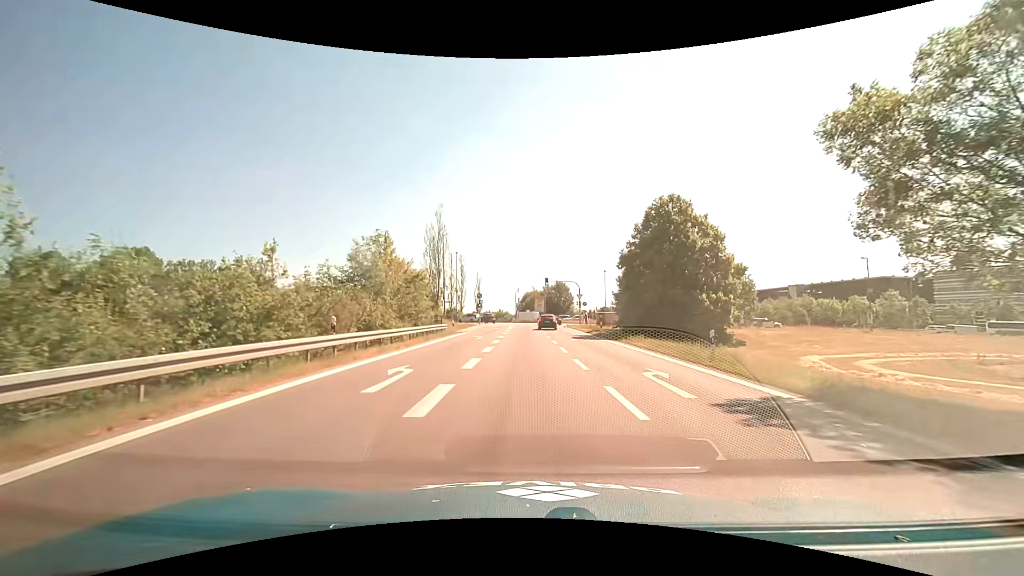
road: motorway_link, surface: asphalt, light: Day
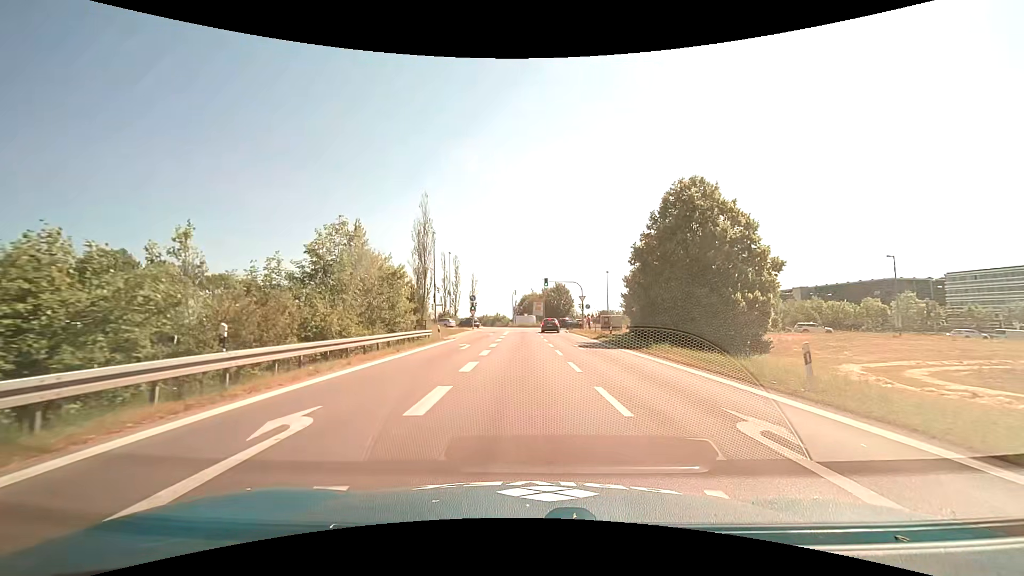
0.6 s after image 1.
(0.0, +5.5) m; +1°
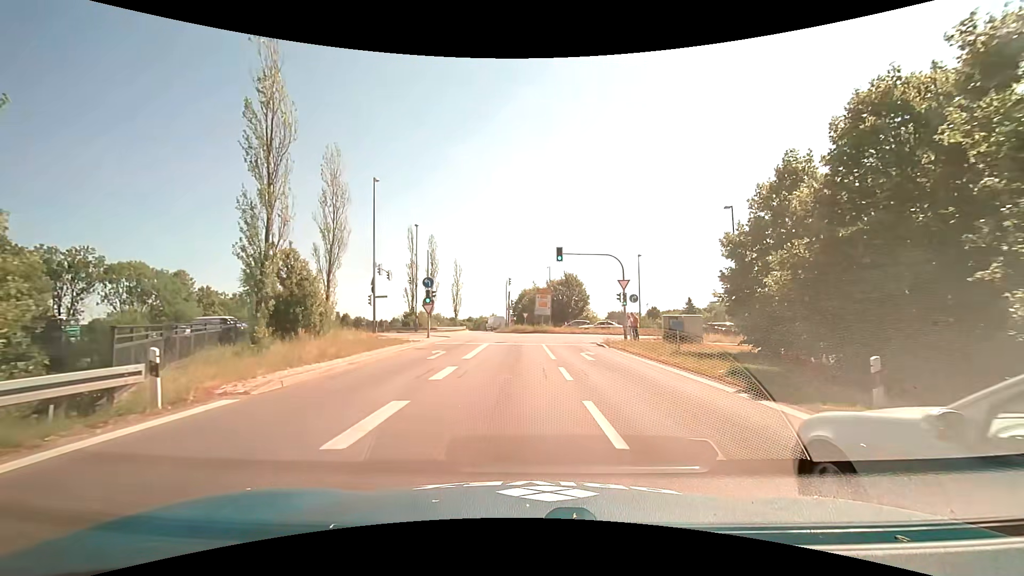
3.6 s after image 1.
(0.0, +25.8) m; -1°
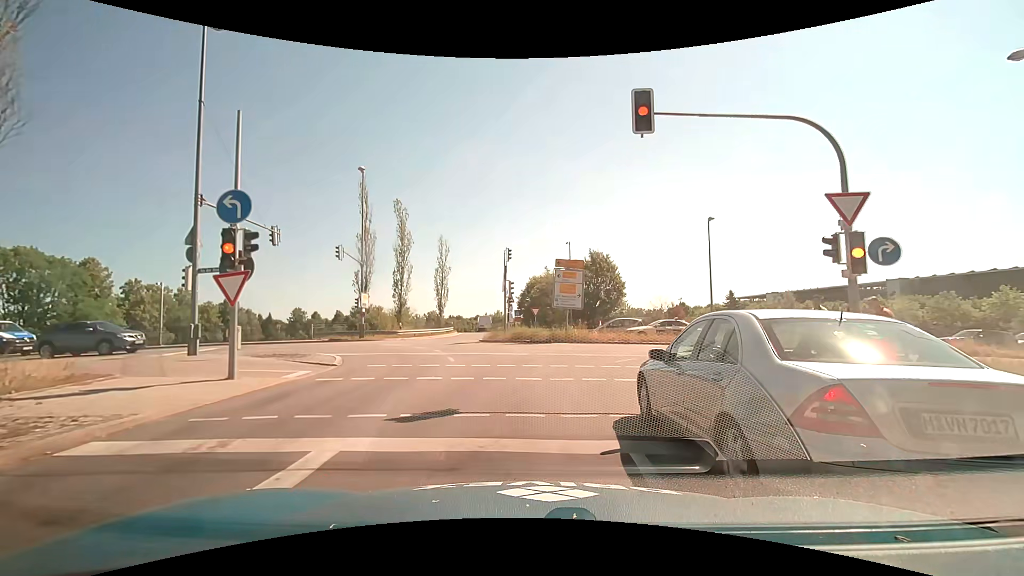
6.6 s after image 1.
(-0.1, +21.8) m; -1°
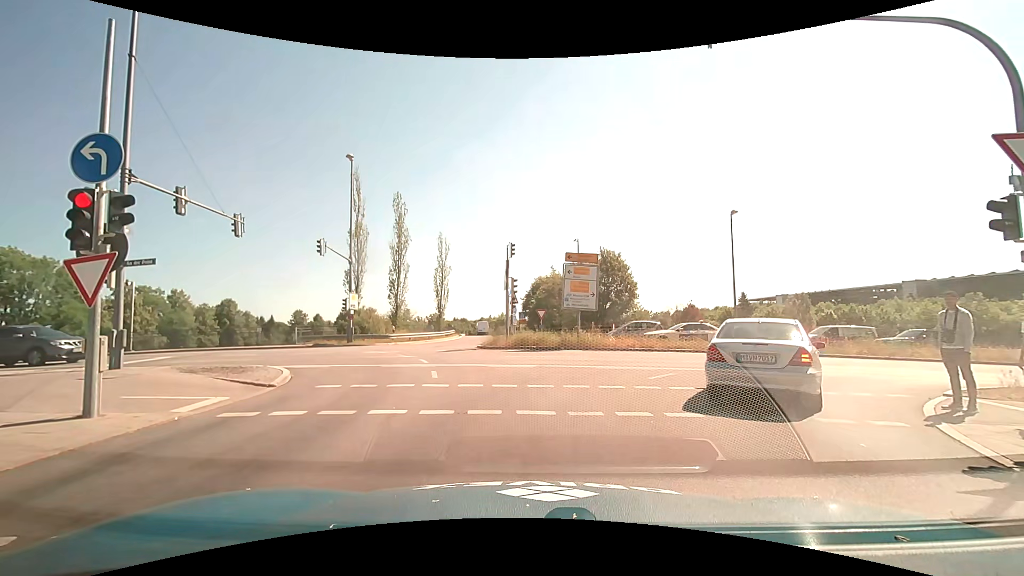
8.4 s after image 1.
(0.0, +3.2) m; -1°
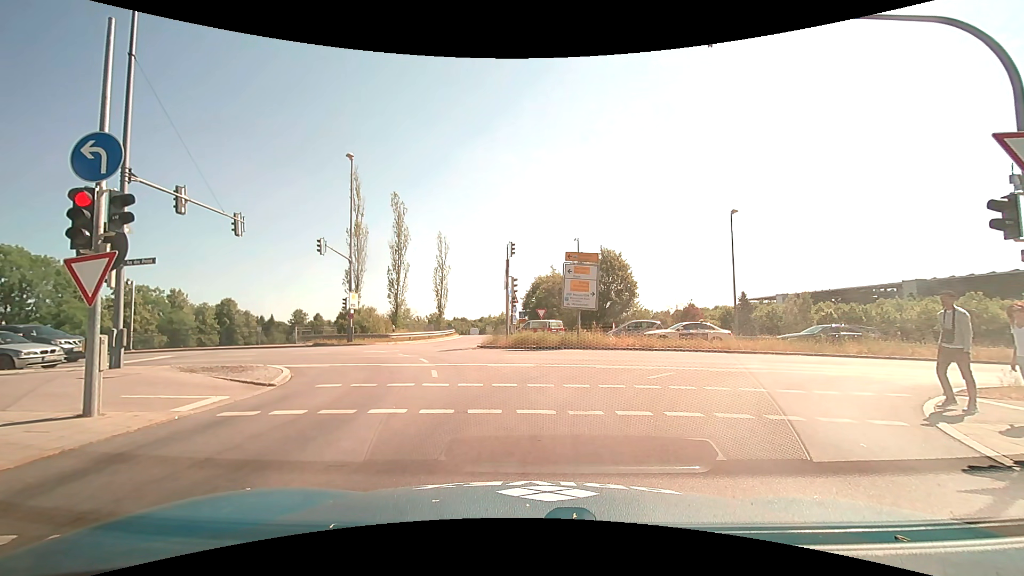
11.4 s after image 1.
(0.0, +0.1) m; 0°
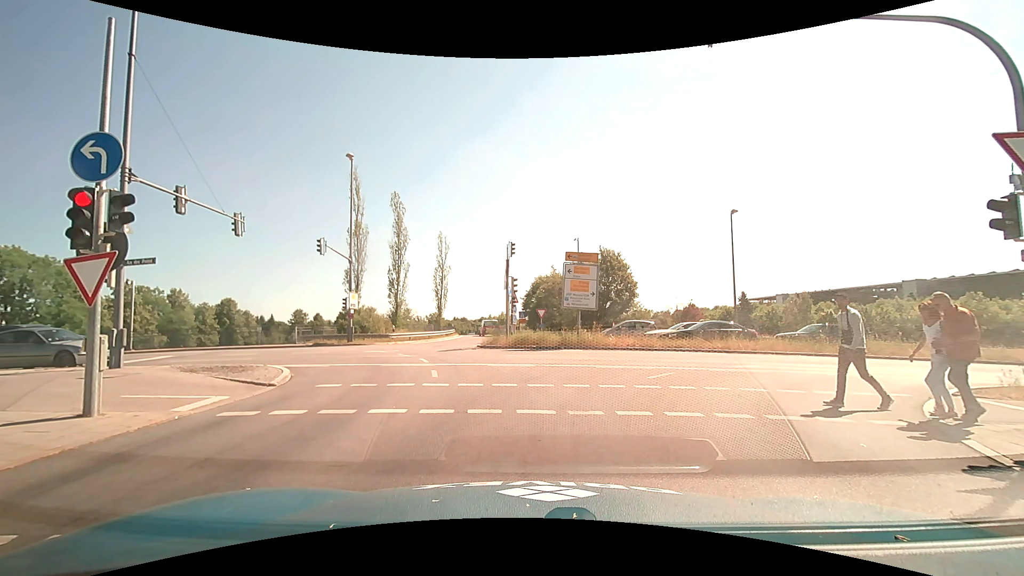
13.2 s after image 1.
(0.0, 0.0) m; 0°
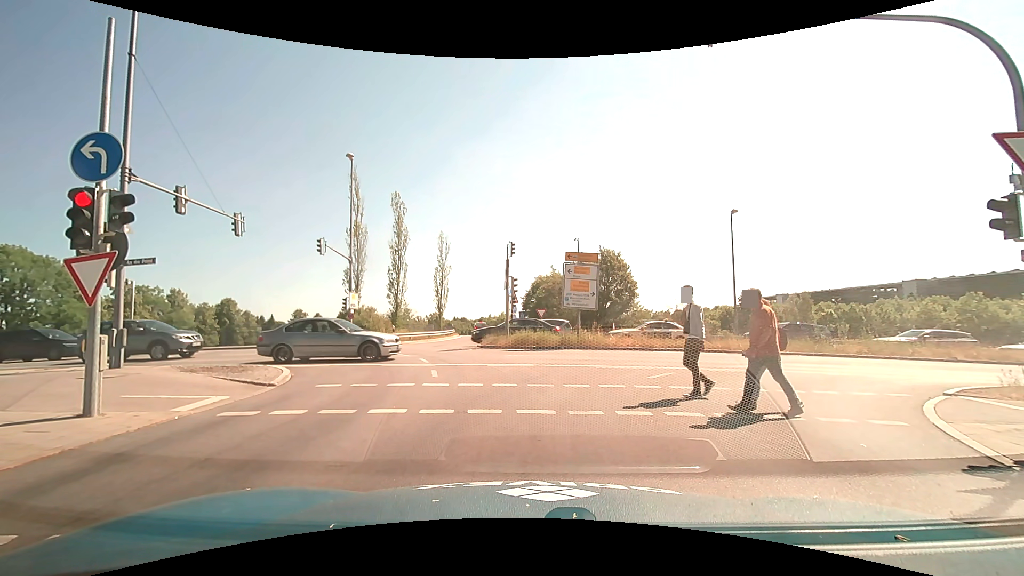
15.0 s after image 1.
(0.0, 0.0) m; 0°
(0, +10) (-2, +20) (-9, +27) (-19, +30) (-29, +31) (-39, +32) (-49, +32) (-59, +32) (-69, +31) (-79, +31) m
